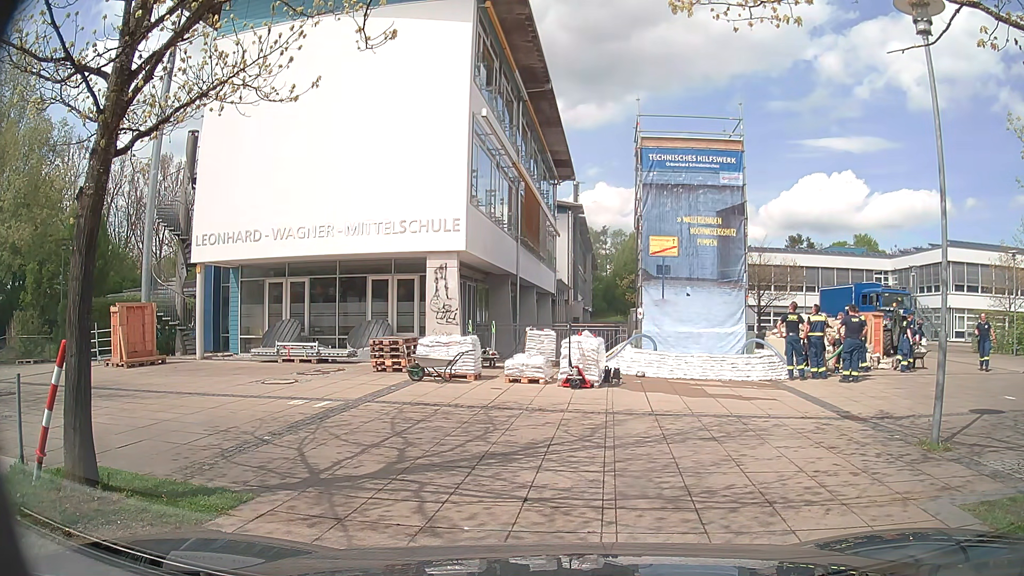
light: Day
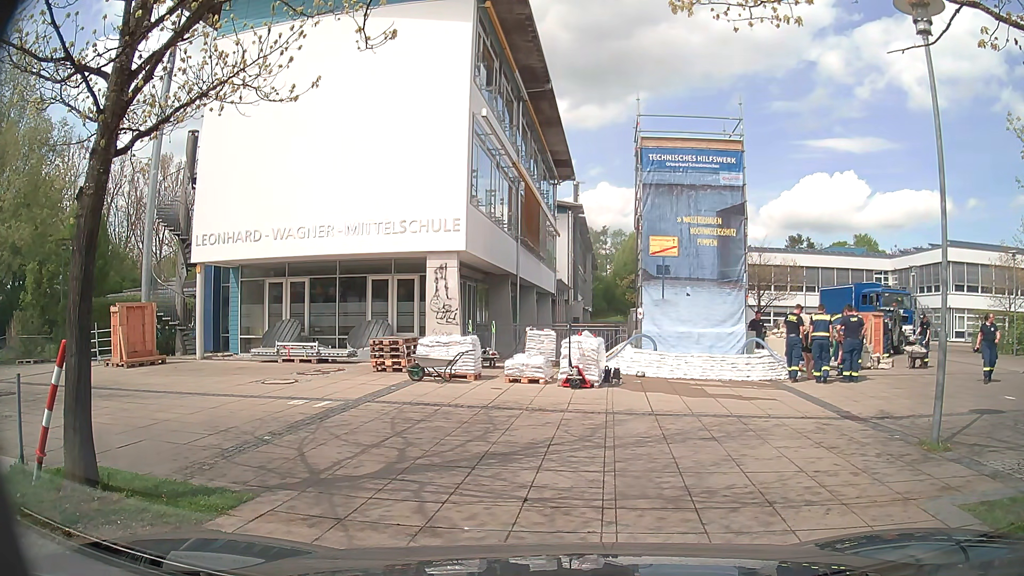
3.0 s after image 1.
(0.0, 0.0) m; 0°
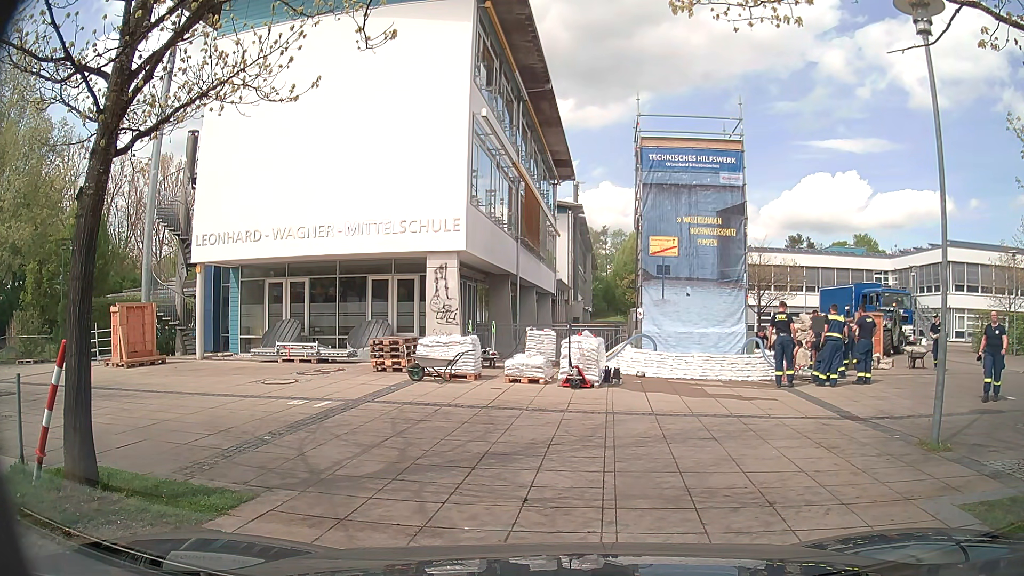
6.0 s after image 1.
(0.0, 0.0) m; 0°
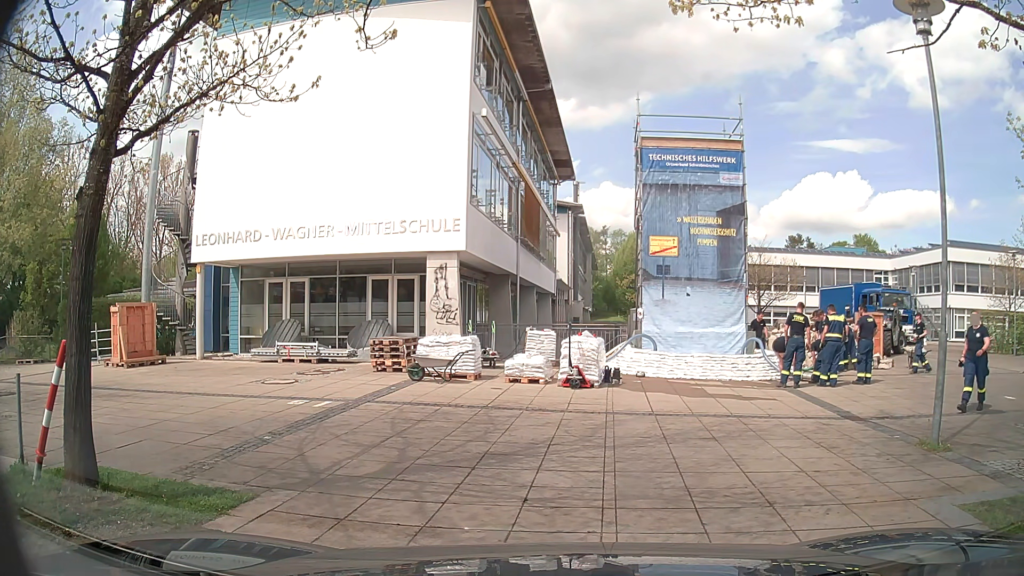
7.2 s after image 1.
(0.0, 0.0) m; 0°
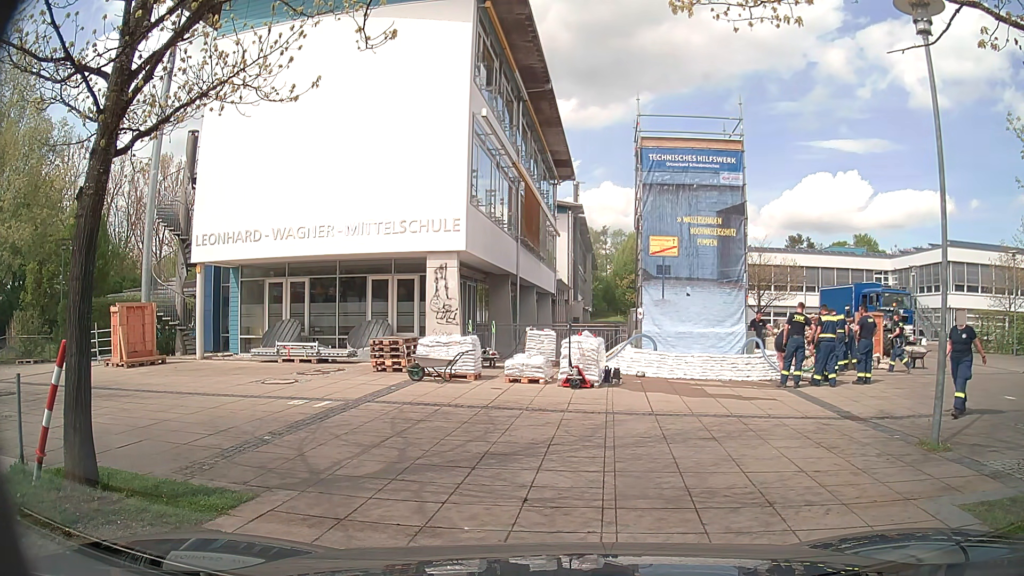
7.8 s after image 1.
(0.0, 0.0) m; 0°
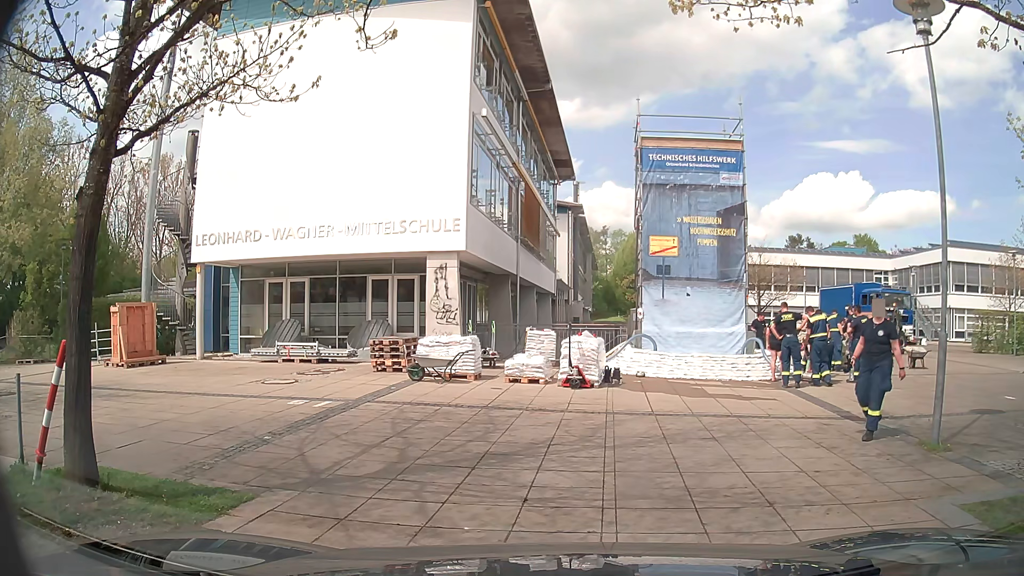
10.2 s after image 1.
(0.0, 0.0) m; 0°
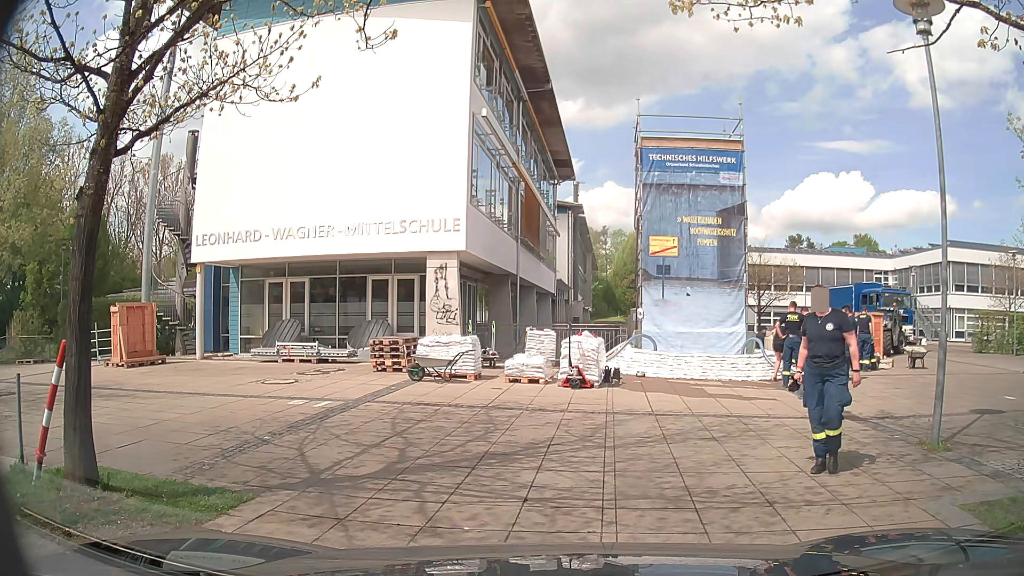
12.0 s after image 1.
(0.0, 0.0) m; 0°
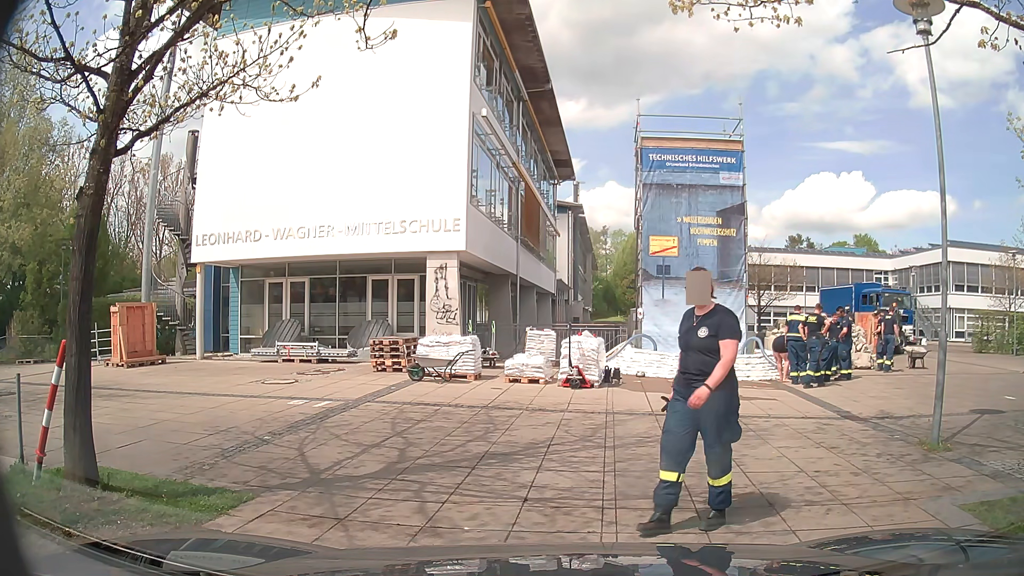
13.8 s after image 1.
(0.0, 0.0) m; 0°
